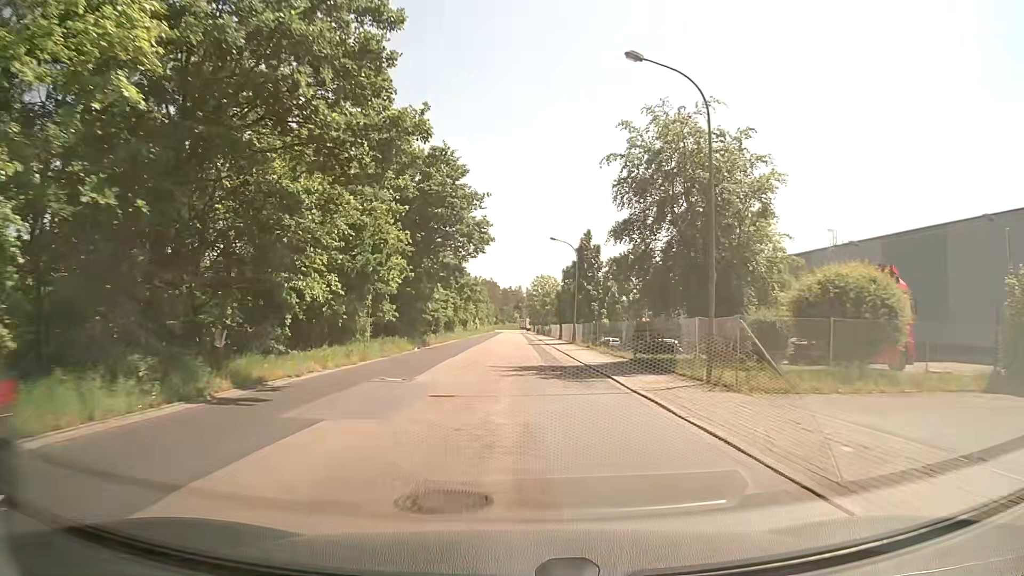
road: unclassified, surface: asphalt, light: Day
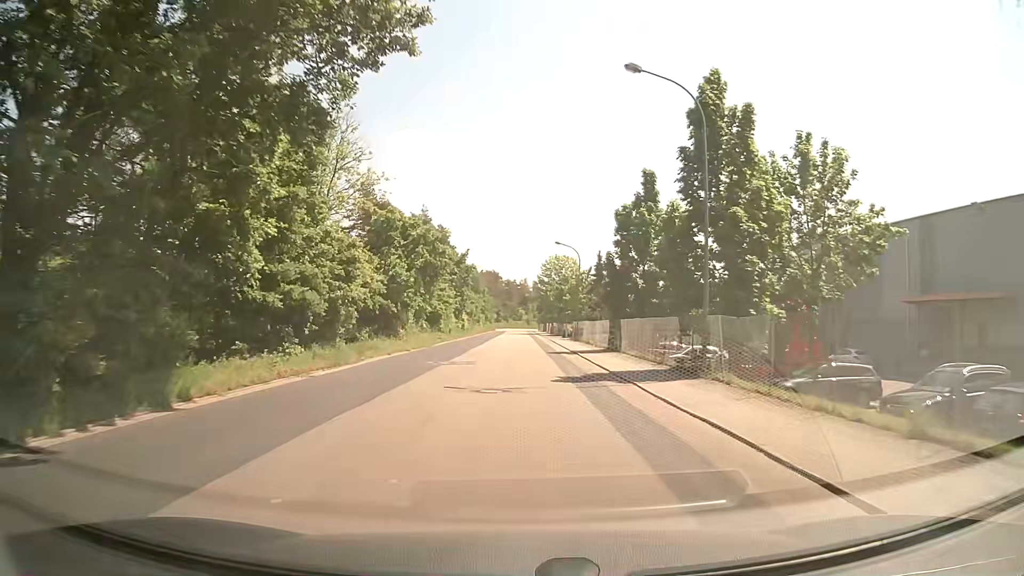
(-0.2, +35.0) m; 0°
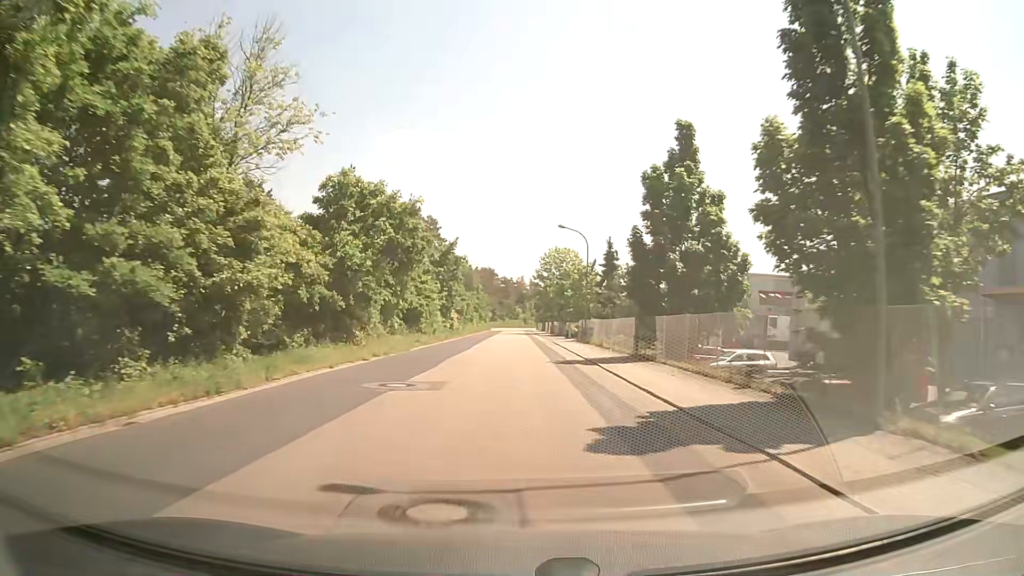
(0.0, +8.8) m; 0°
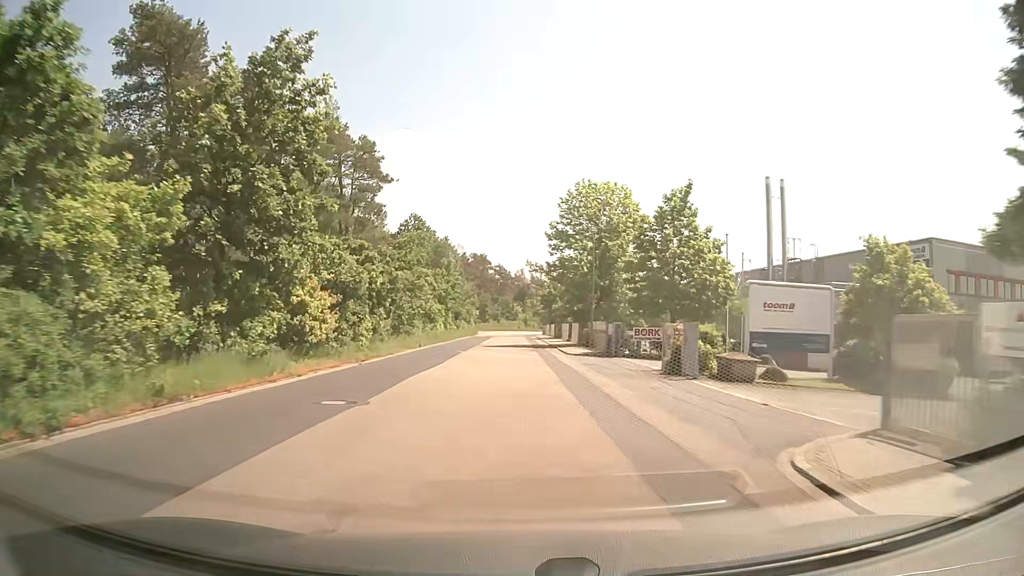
(0.0, +44.4) m; 0°
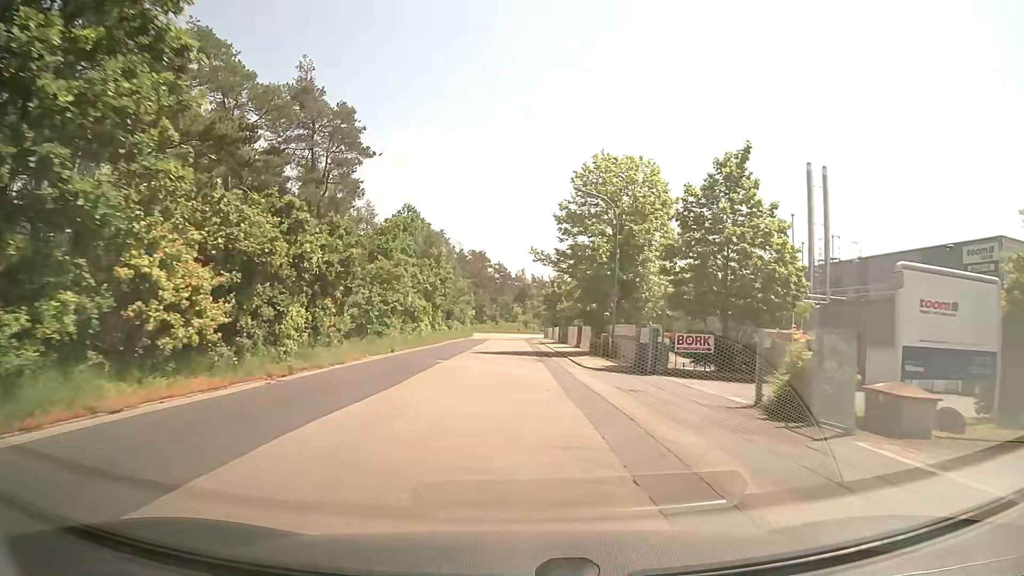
(-0.1, +8.9) m; 0°
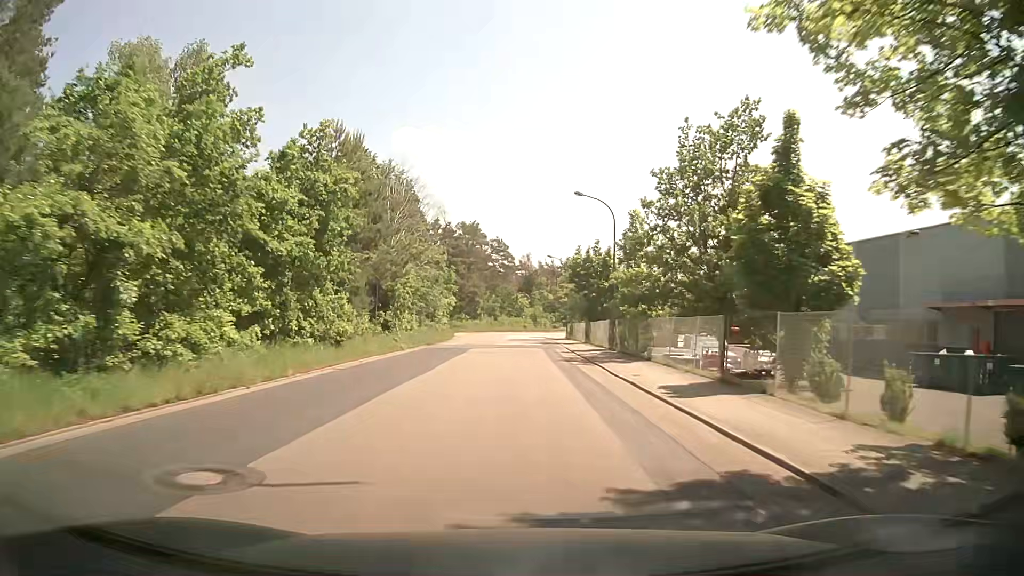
(-0.3, +35.4) m; -1°
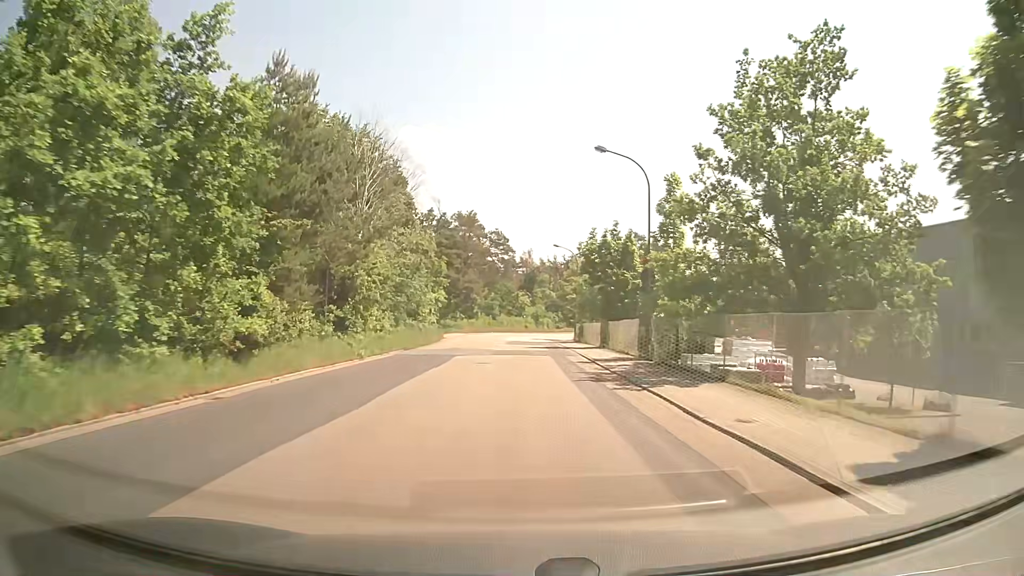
(0.0, +8.7) m; -1°
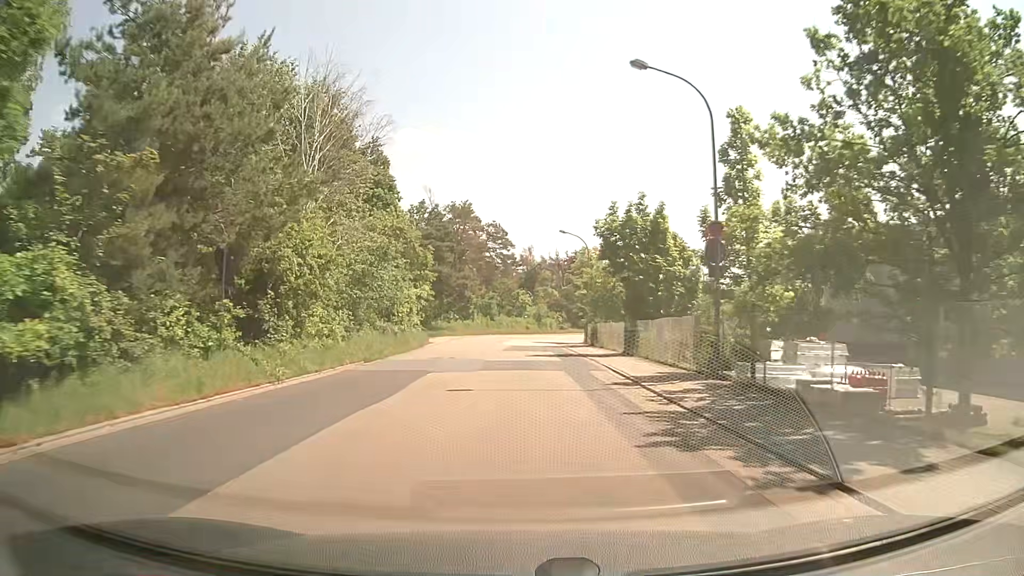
(+0.1, +8.7) m; 0°
(0, +10) (0, +20) (0, +30) (0, +40) (+1, +50) (+2, +60) (+4, +70) (+6, +80) (+9, +89) (+12, +99) m
